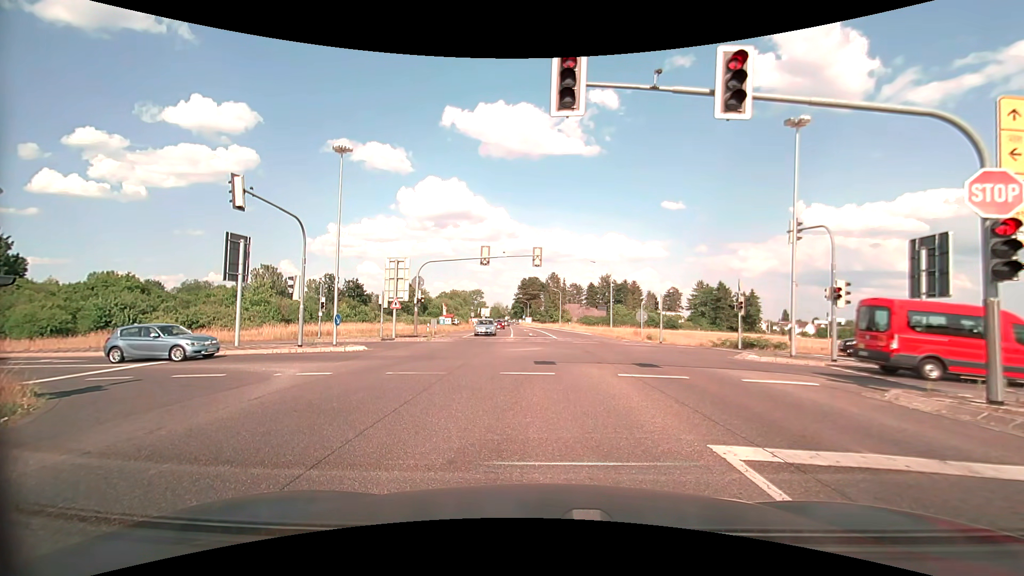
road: secondary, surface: asphalt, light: Day
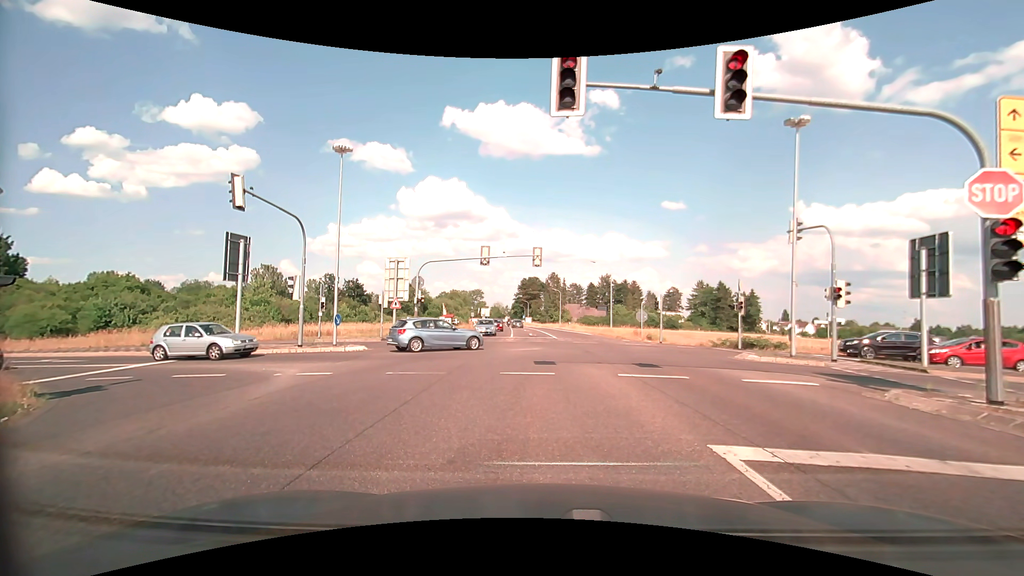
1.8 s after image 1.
(0.0, 0.0) m; 0°
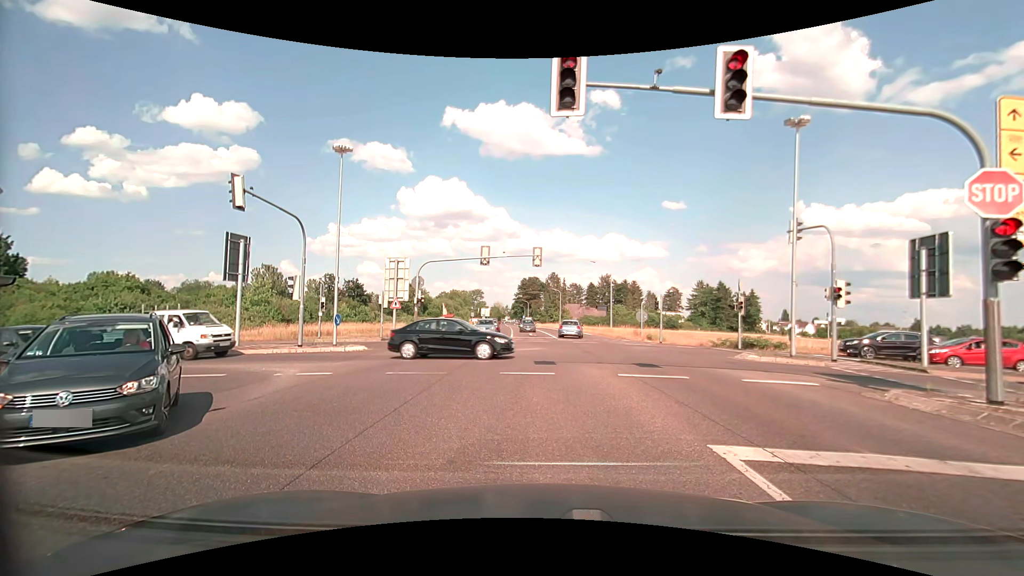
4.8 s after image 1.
(0.0, 0.0) m; 0°
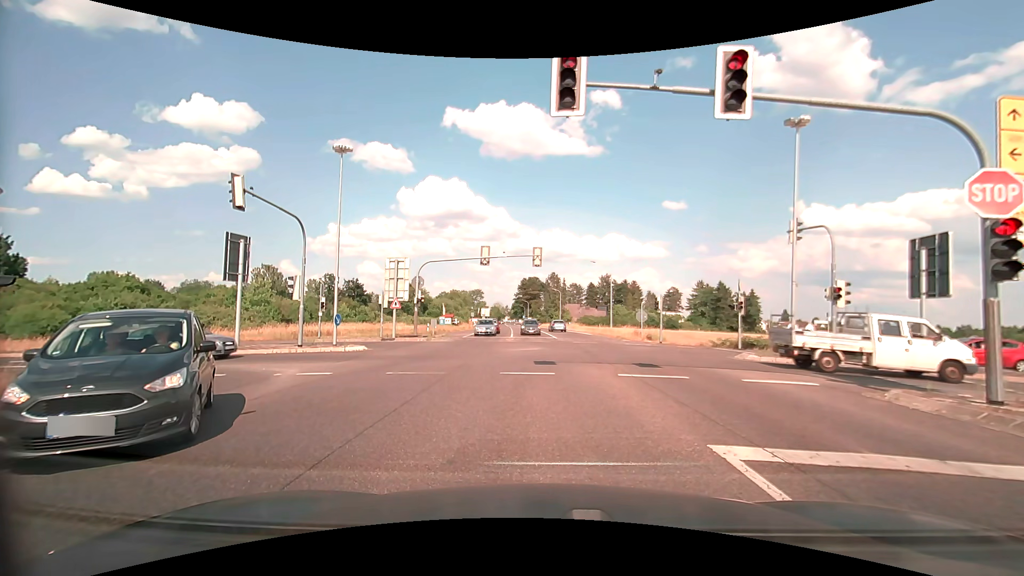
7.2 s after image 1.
(0.0, 0.0) m; 0°
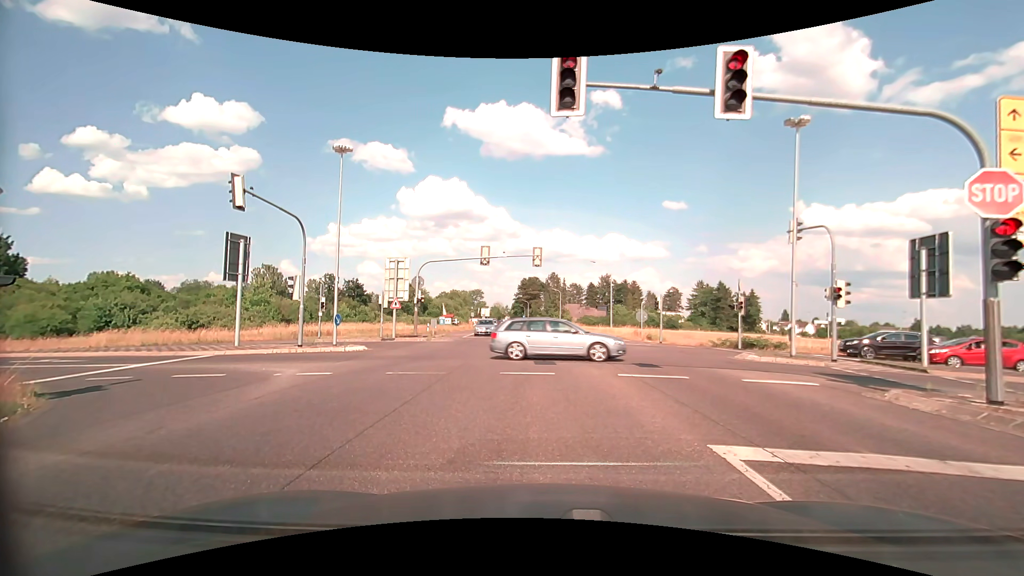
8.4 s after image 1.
(0.0, 0.0) m; 0°
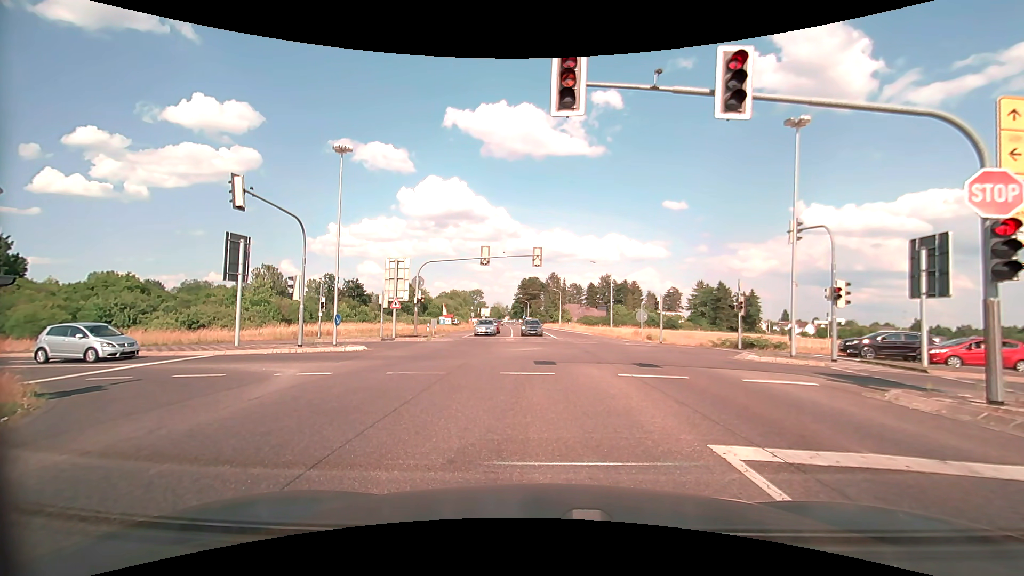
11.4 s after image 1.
(0.0, 0.0) m; 0°
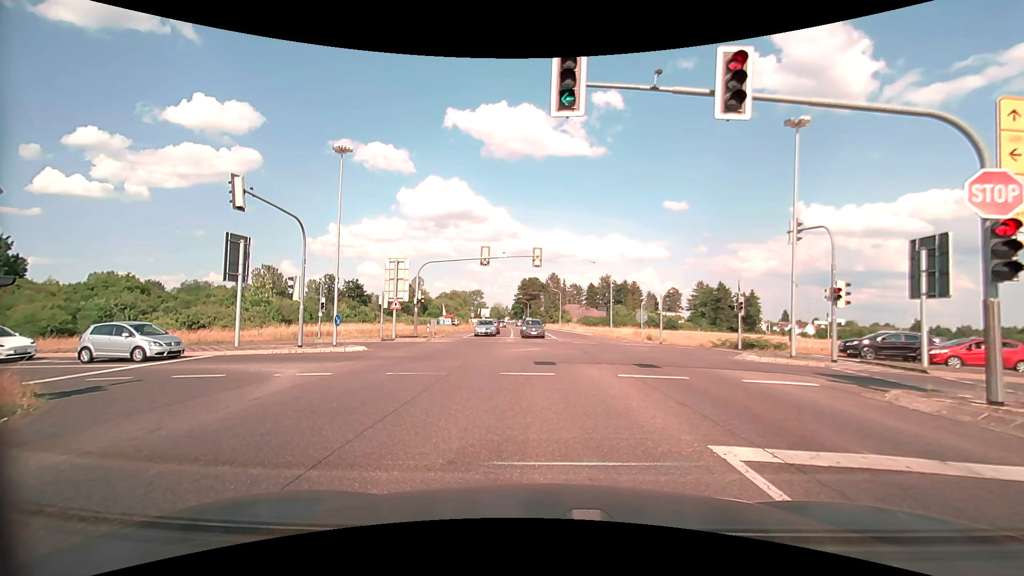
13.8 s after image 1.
(0.0, 0.0) m; 0°
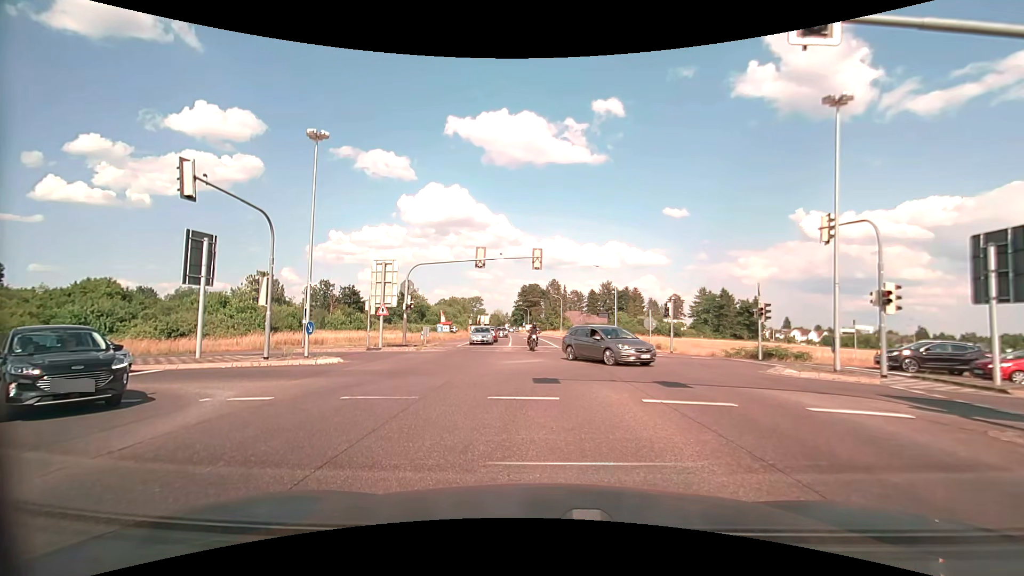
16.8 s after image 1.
(0.0, +3.0) m; 0°
(0, +10) (-1, +20) (-7, +28) (-17, +29) (-27, +28) (-37, +28) (-47, +27) (-57, +27) (-67, +27) (-77, +27) m
